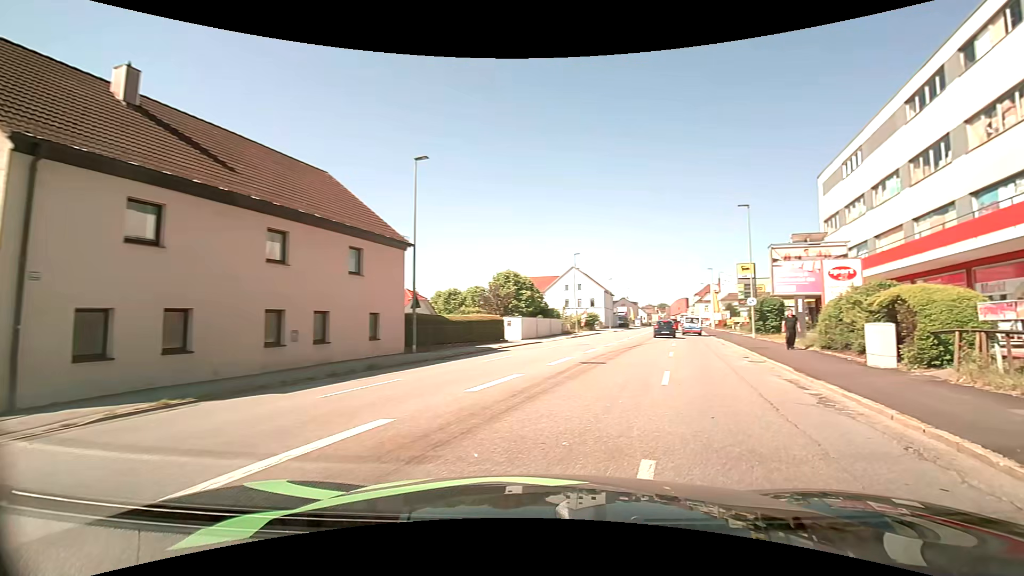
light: Day
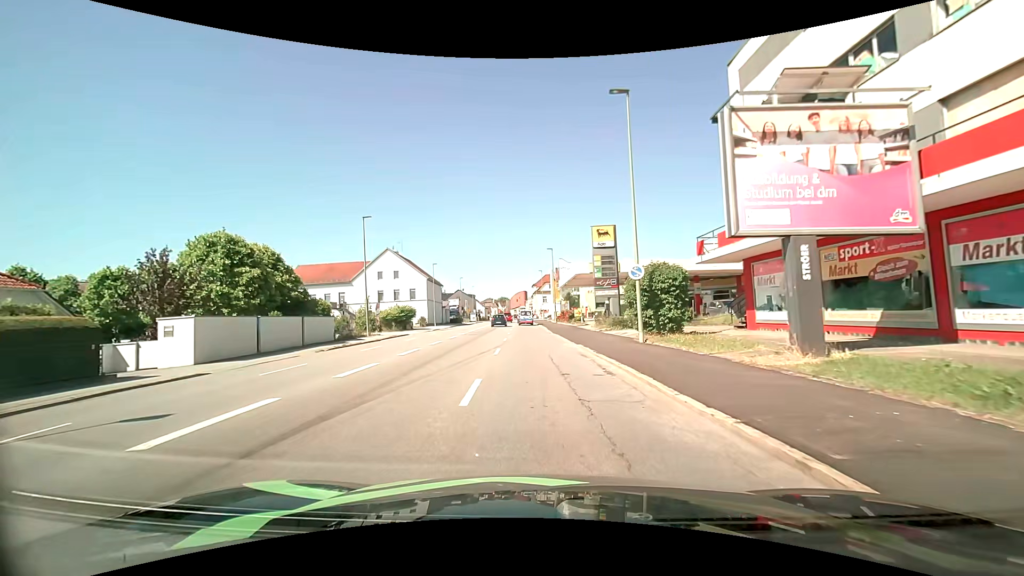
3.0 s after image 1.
(+5.7, +21.1) m; +18°
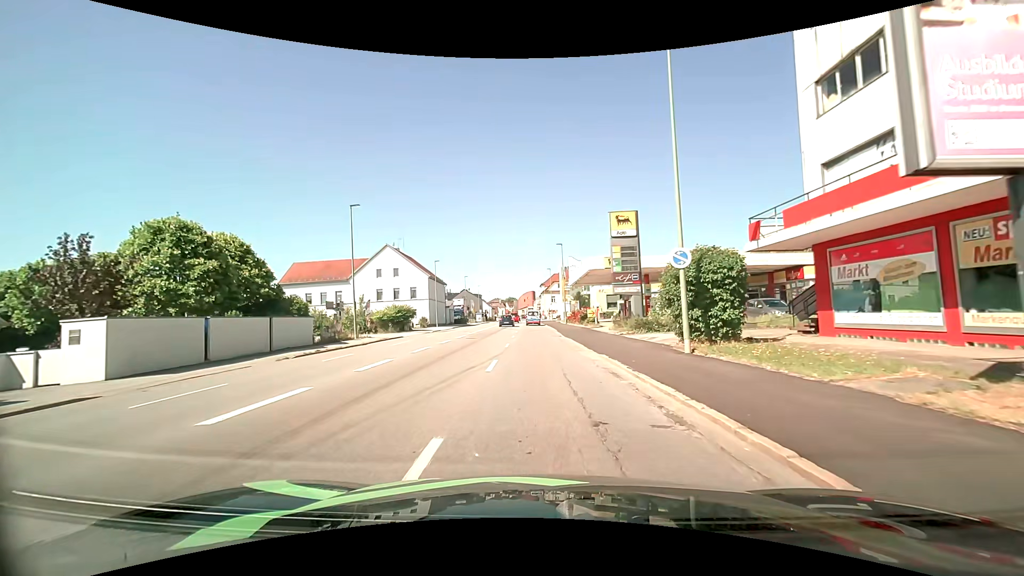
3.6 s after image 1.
(0.0, +4.9) m; -1°
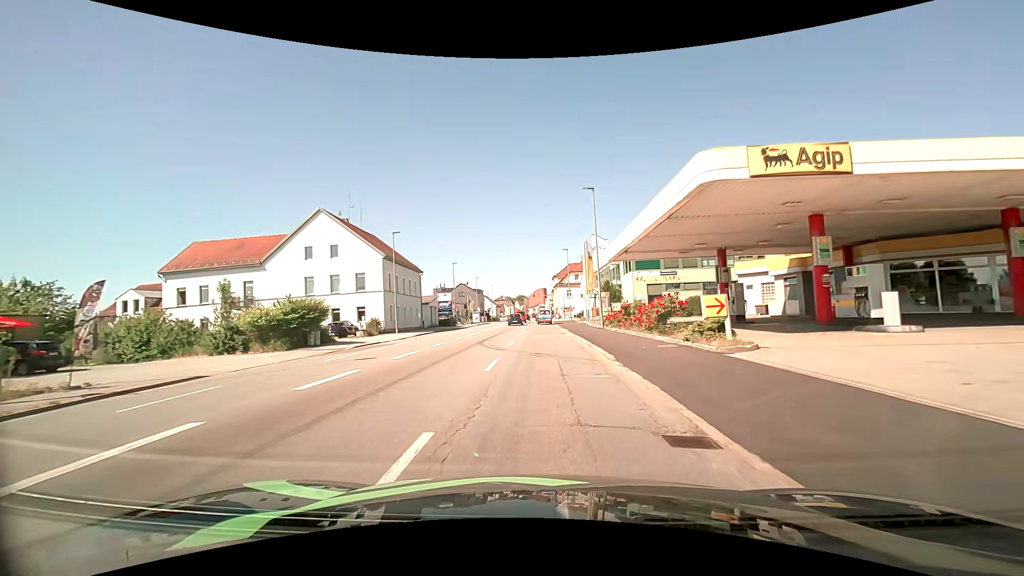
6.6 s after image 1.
(-0.3, +27.4) m; -2°
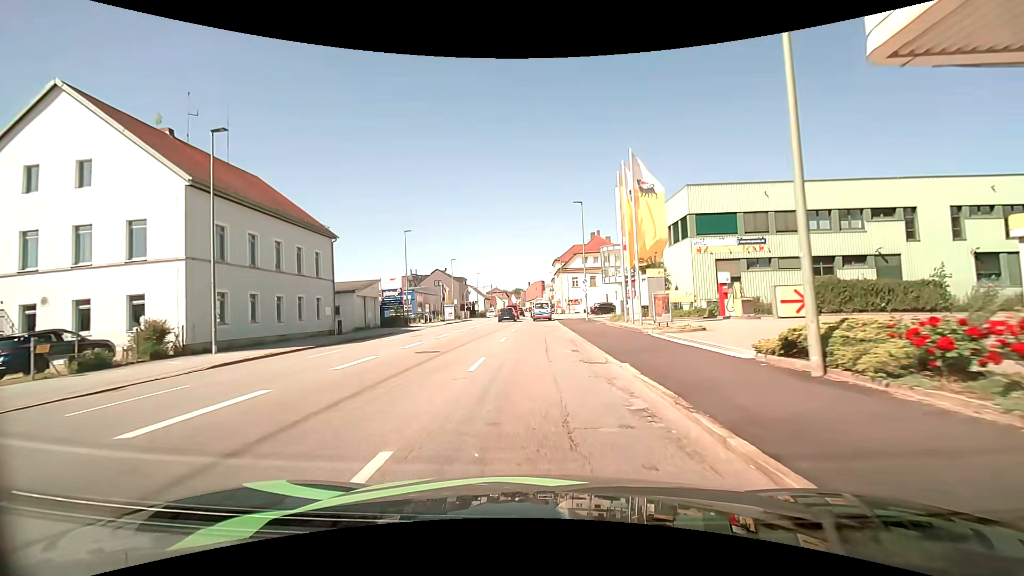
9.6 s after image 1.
(+0.2, +27.9) m; +1°
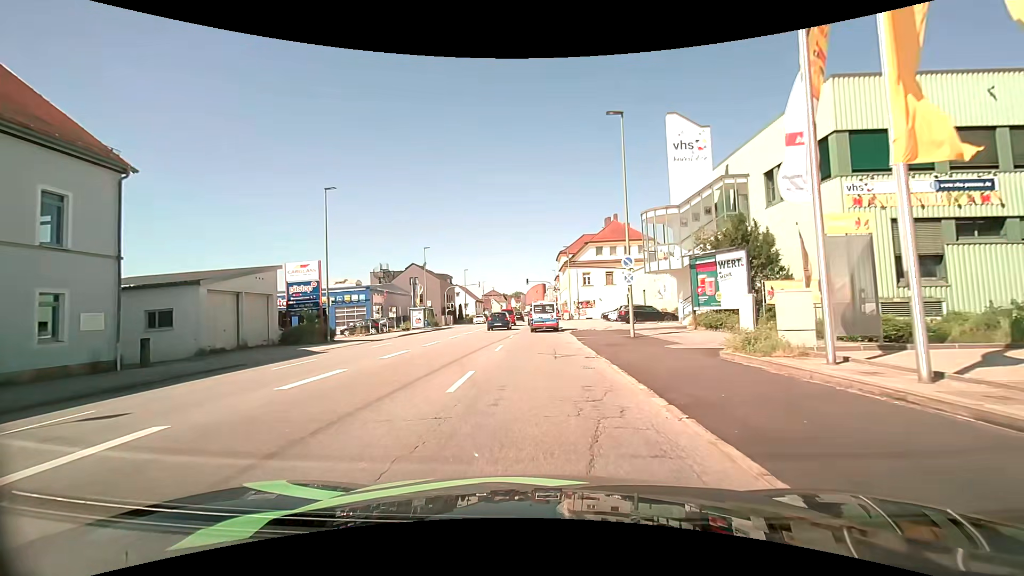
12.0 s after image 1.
(-0.2, +20.1) m; 0°
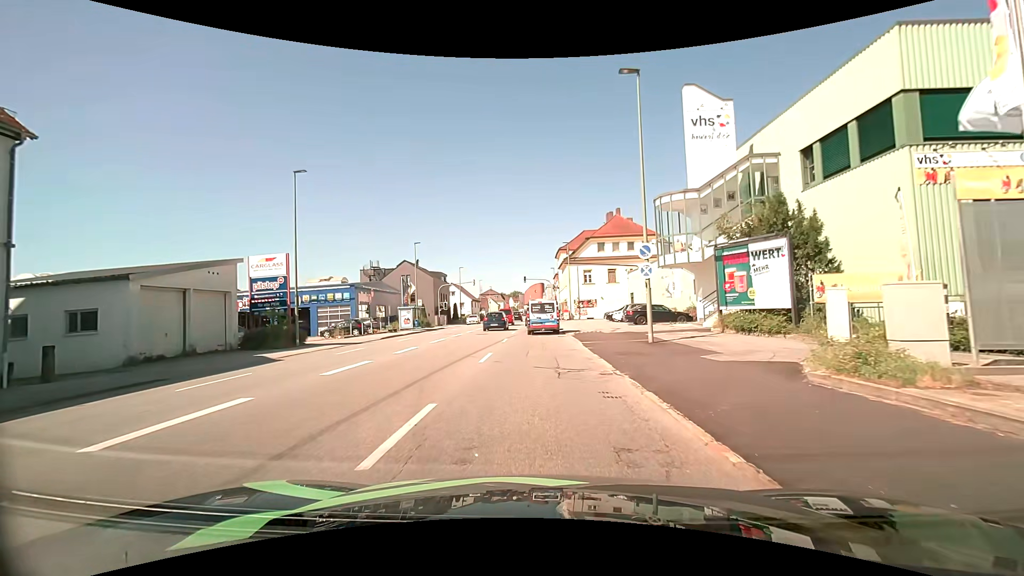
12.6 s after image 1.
(0.0, +3.9) m; 0°
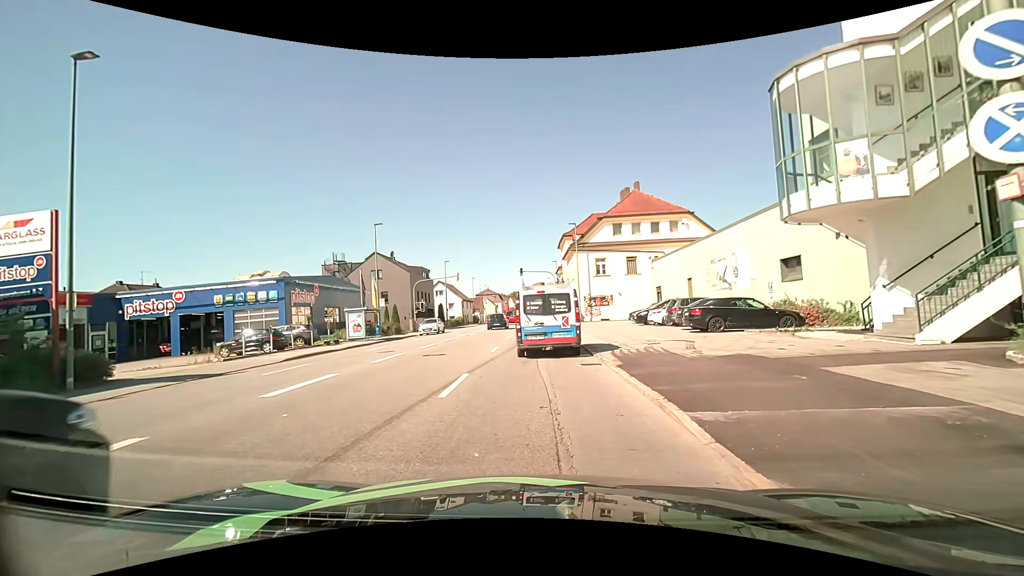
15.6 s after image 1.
(0.0, +13.9) m; 0°
(0, +10) (0, +20) (0, +30) (0, +40) (0, +50) (0, +60) (0, +70) (0, +80) (0, +90) (0, +100) m
